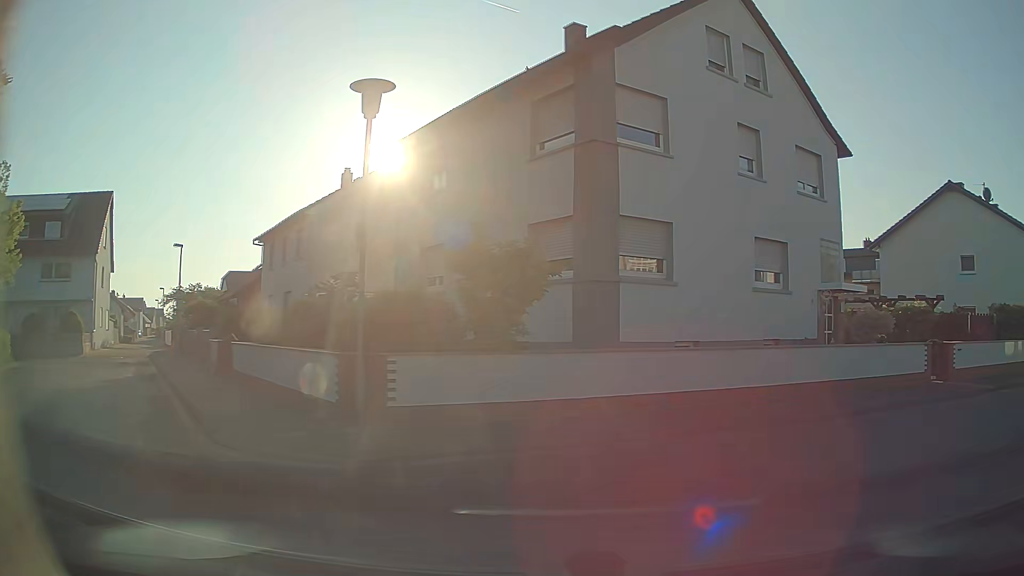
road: residential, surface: asphalt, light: Day
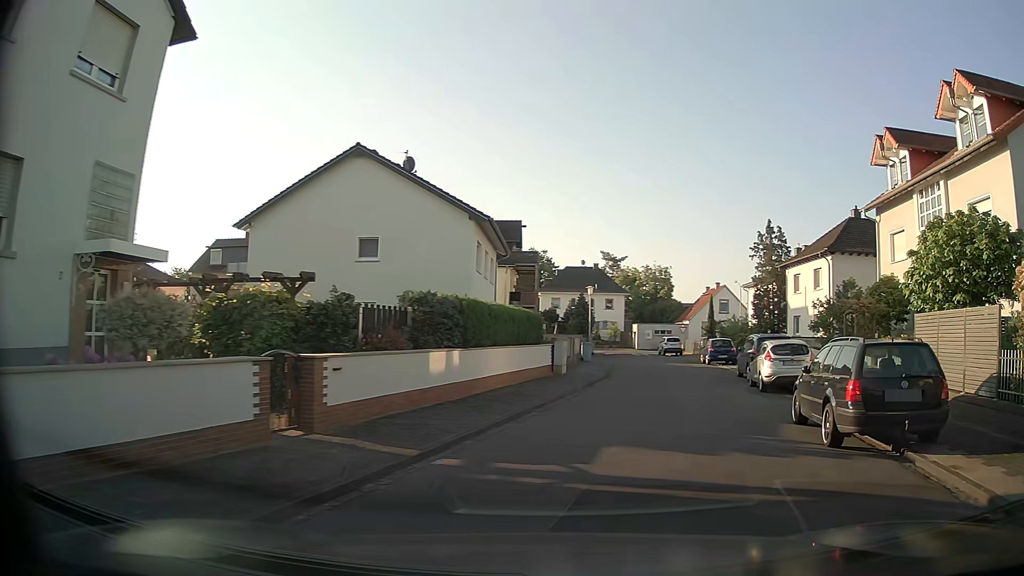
(+4.2, +8.3) m; +52°
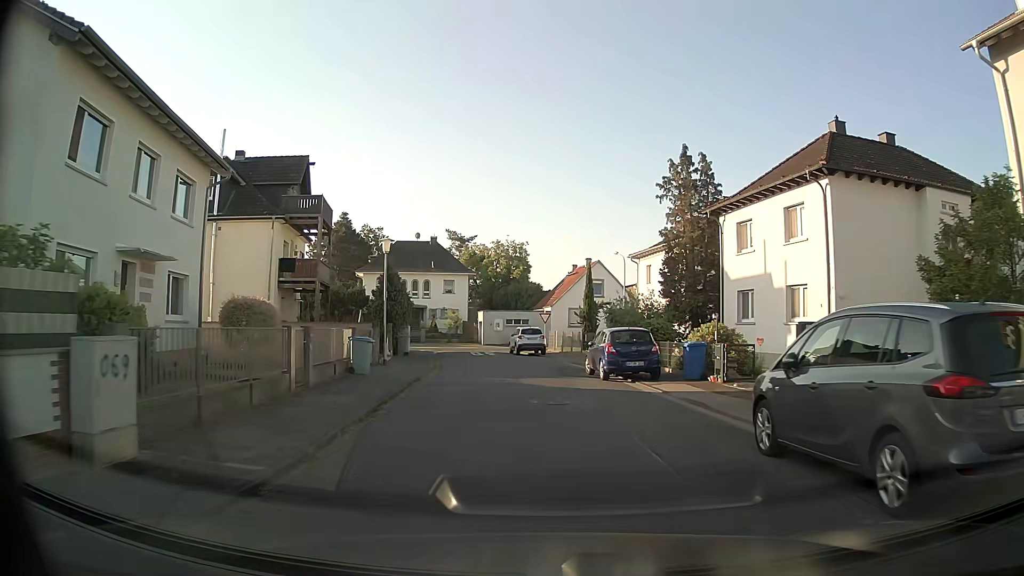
(+3.0, +19.5) m; +12°
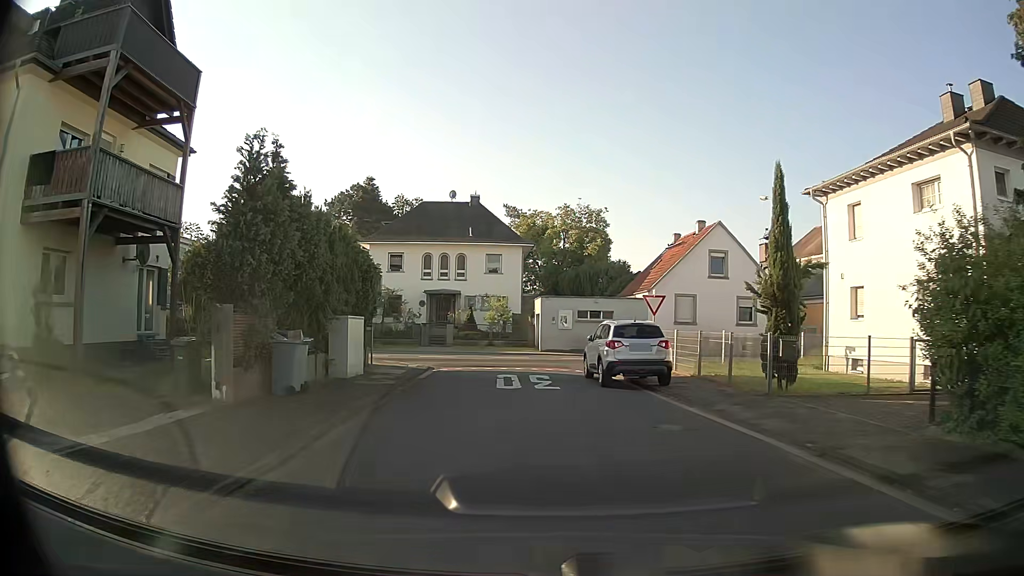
(-1.0, +22.7) m; -6°
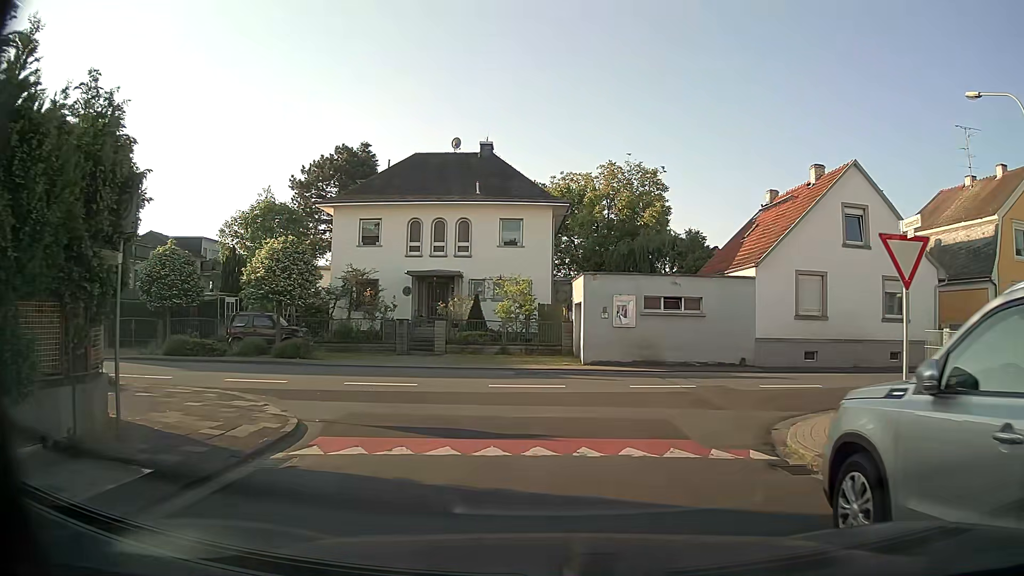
(-0.3, +15.1) m; -3°
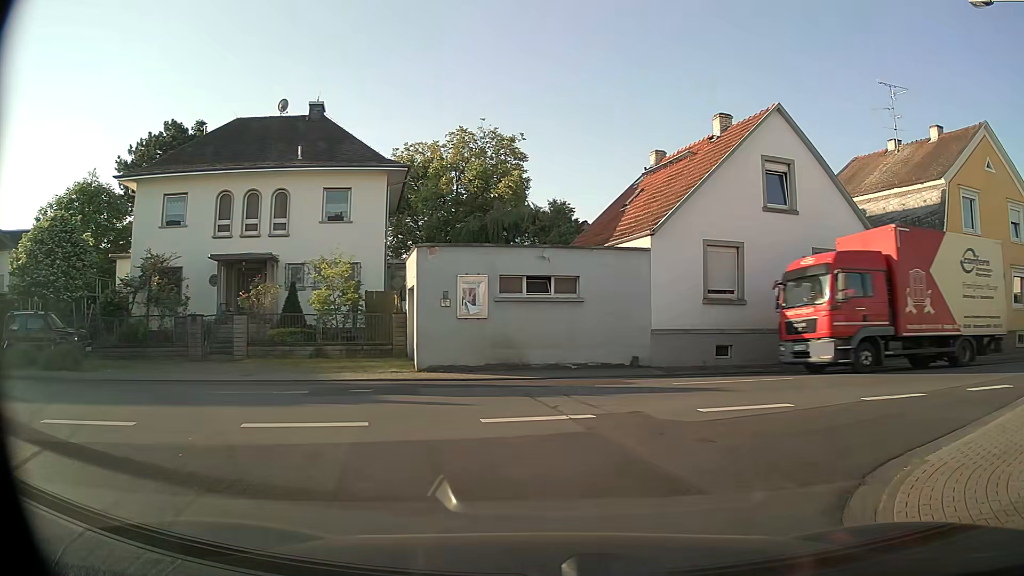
(+0.4, +6.1) m; +12°
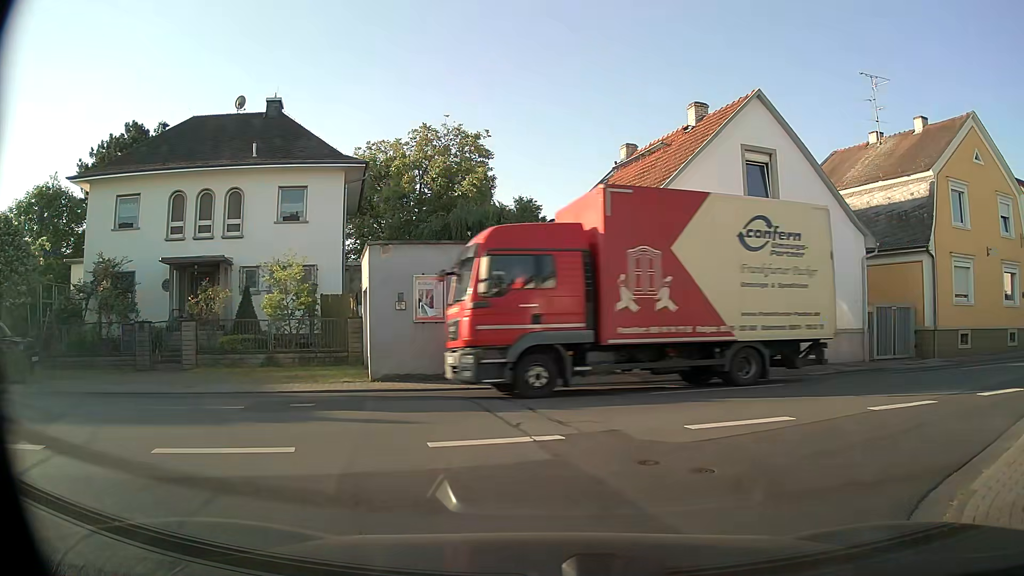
(0.0, +1.4) m; +3°
